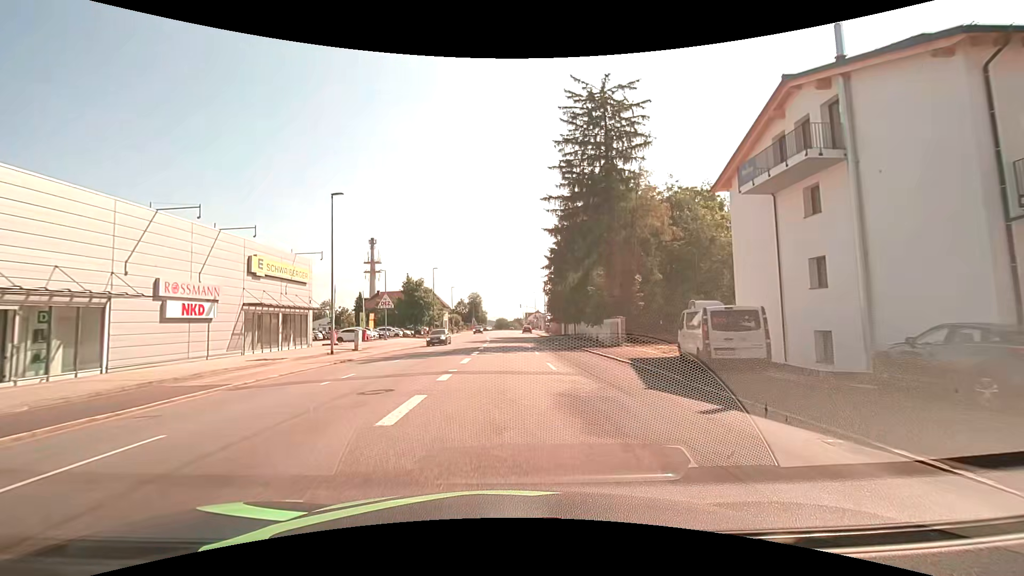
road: tertiary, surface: asphalt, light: Day
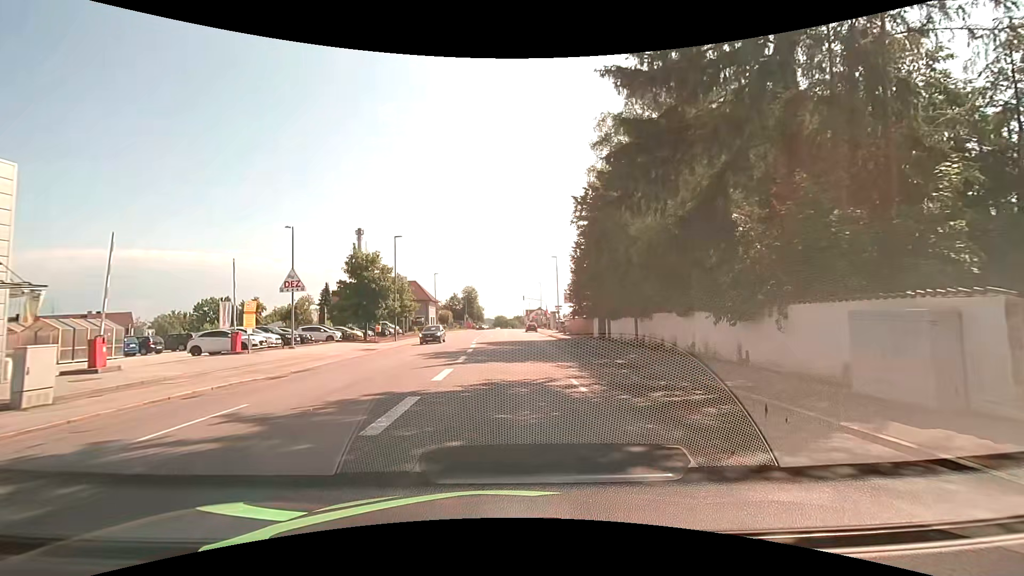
(0.0, +24.2) m; 0°
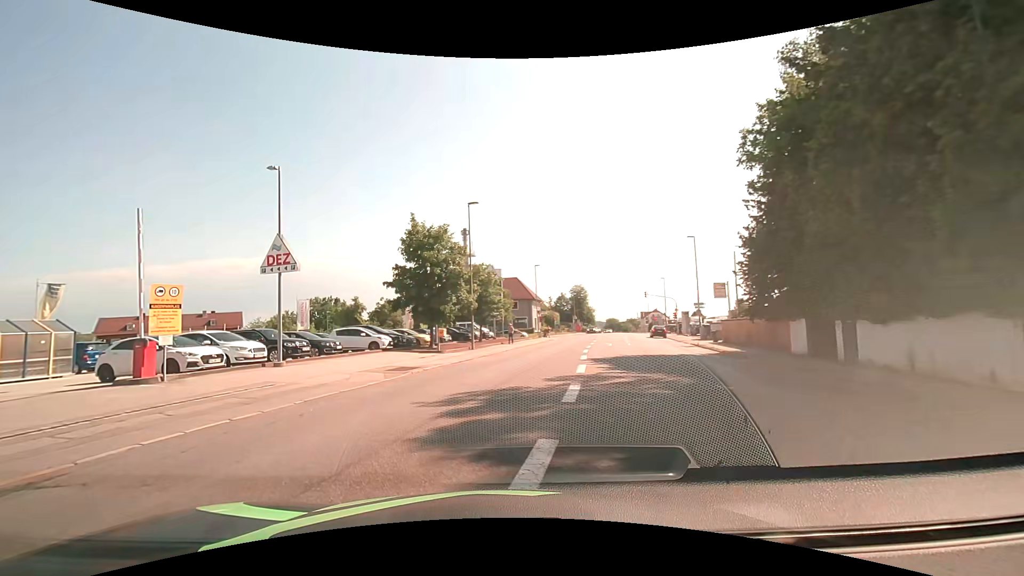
(-0.4, +15.2) m; -13°
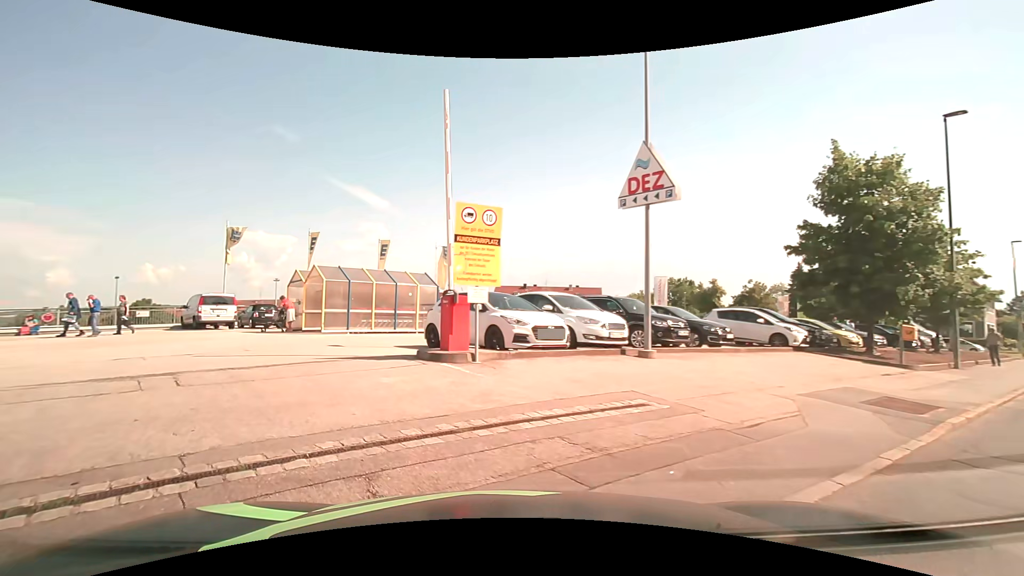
(-2.7, +8.8) m; -37°
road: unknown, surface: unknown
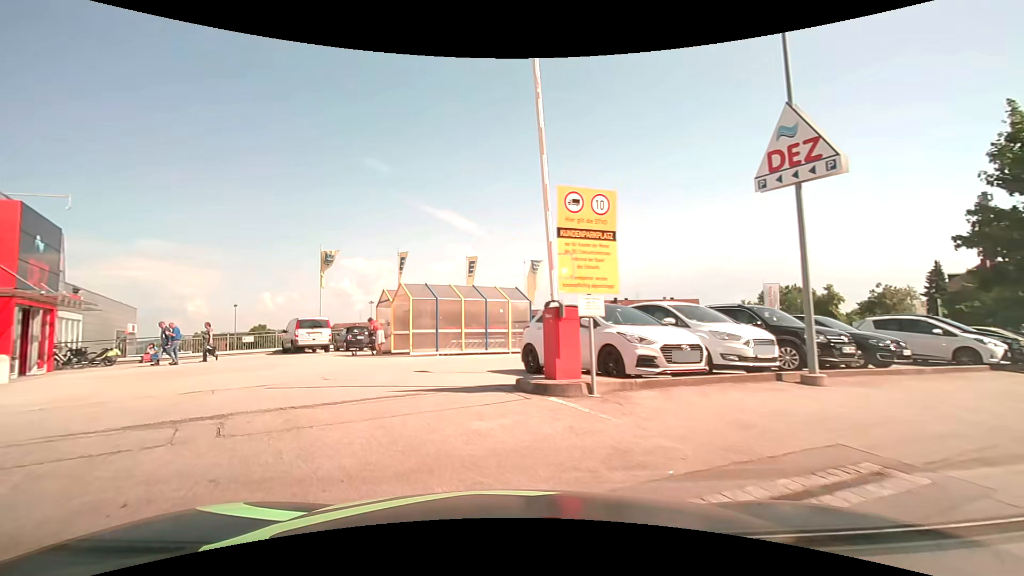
(-0.1, +2.2) m; -12°
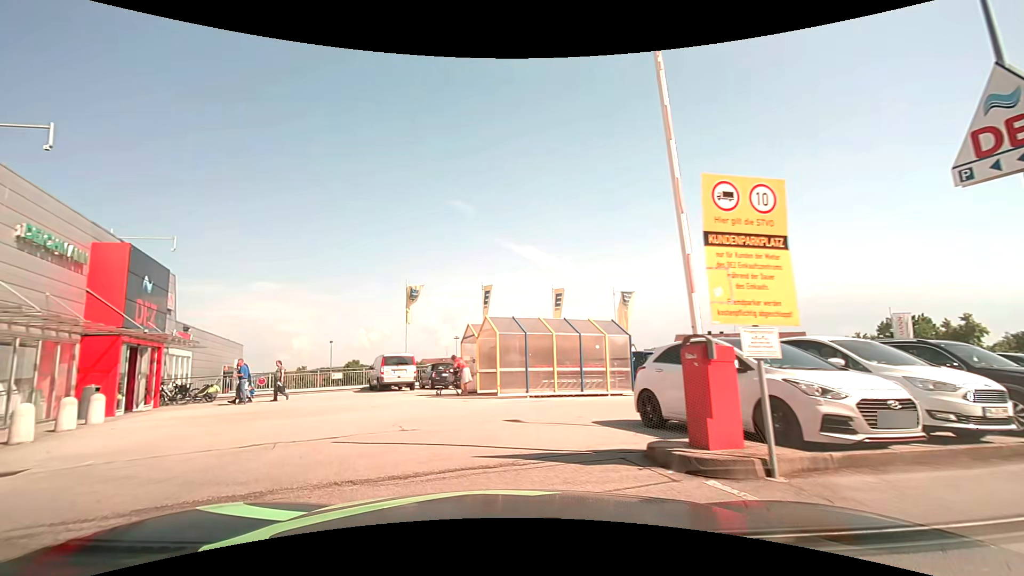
(-0.1, +2.0) m; -9°
